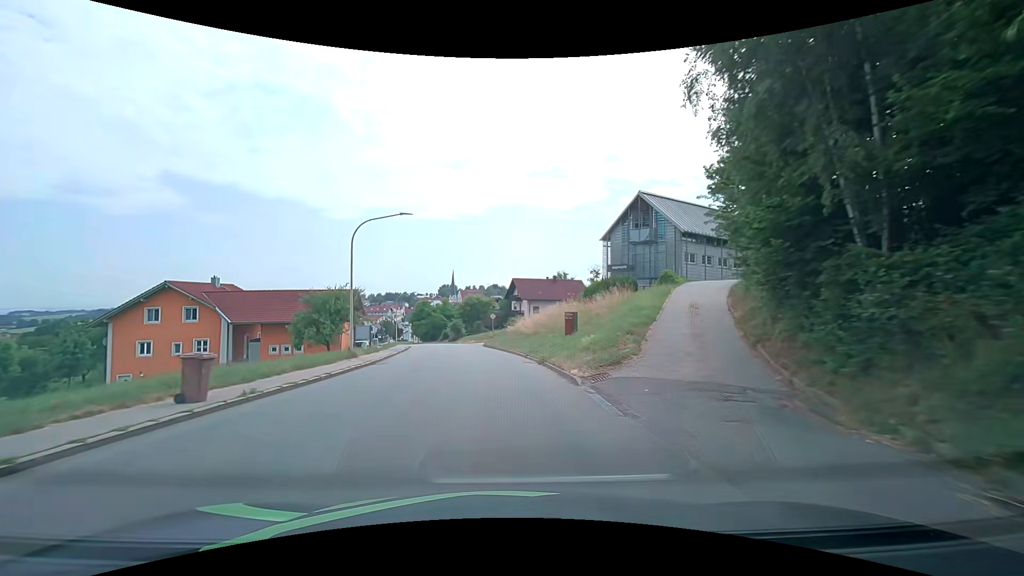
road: tertiary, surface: asphalt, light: Day
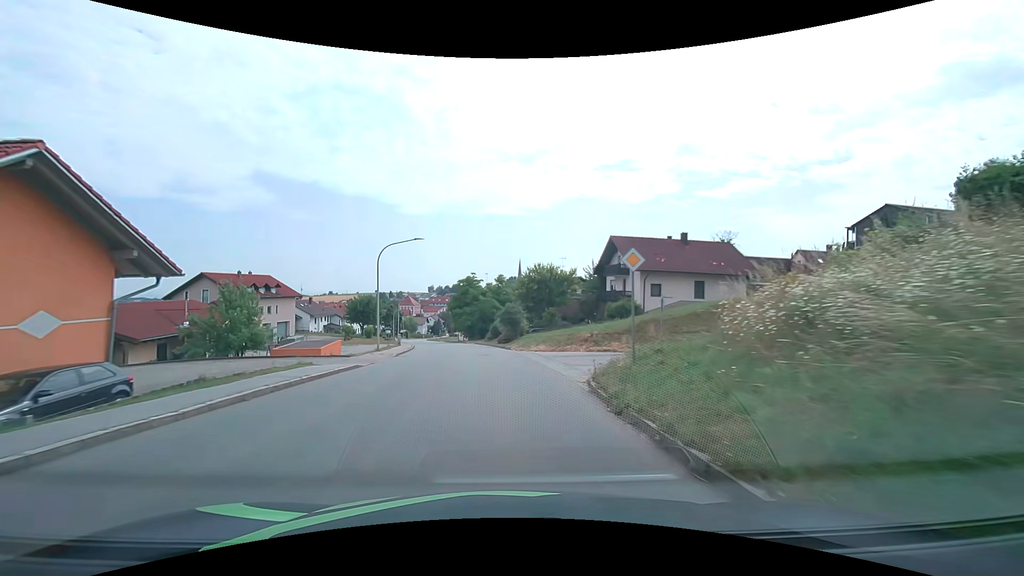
(-2.9, +38.2) m; -9°
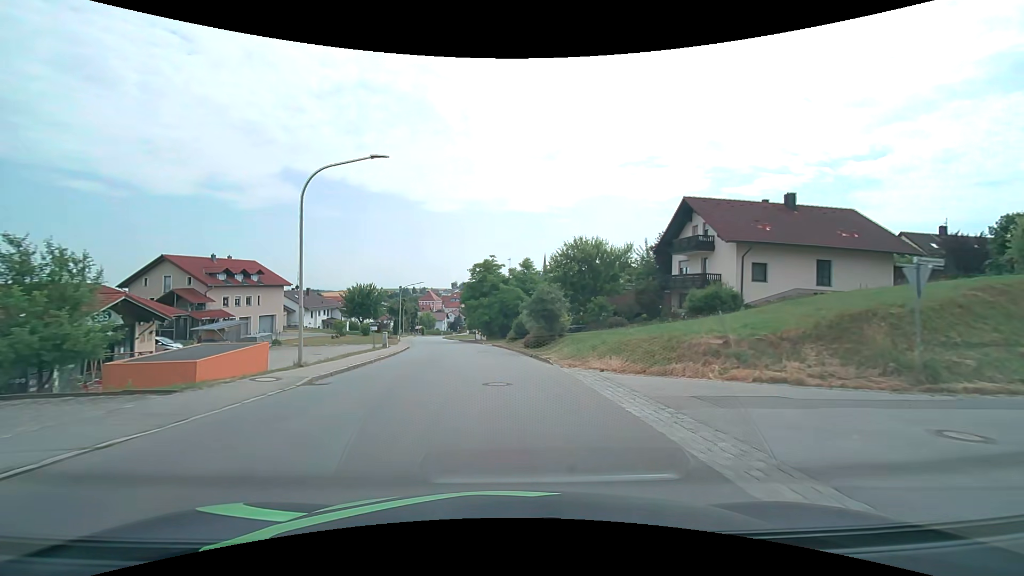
(-0.3, +15.4) m; -2°
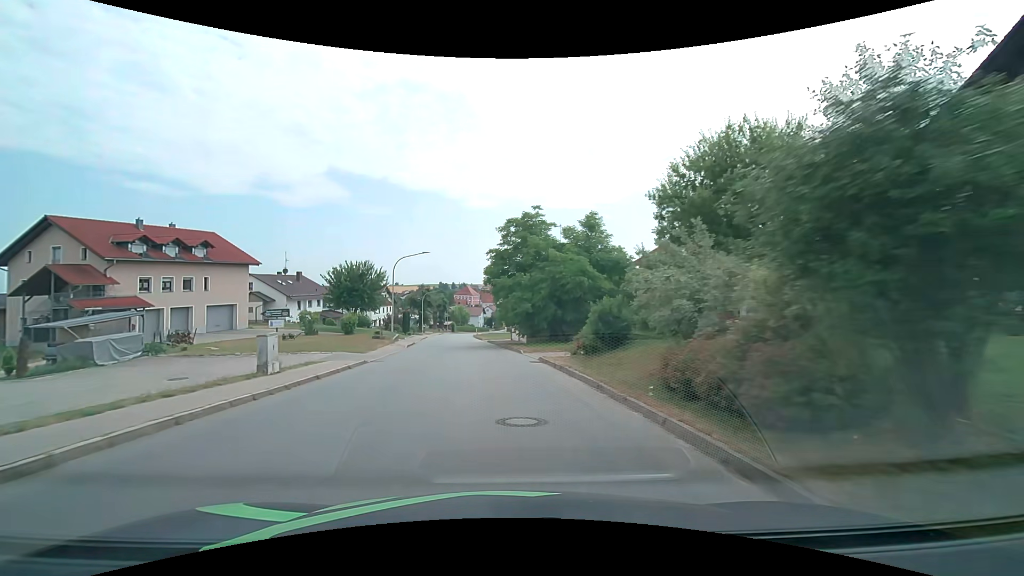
(-0.8, +22.9) m; -5°
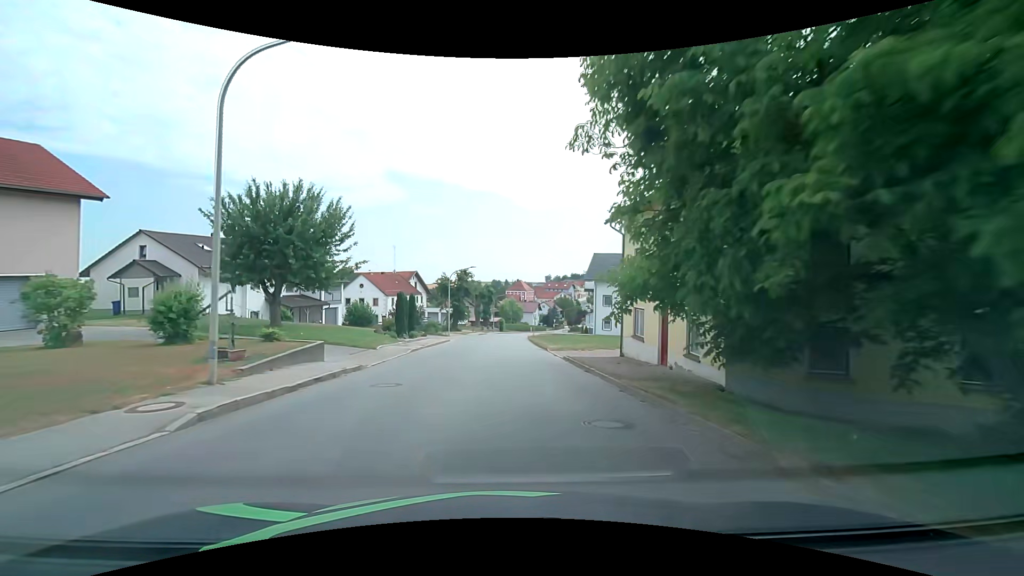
(-2.0, +30.3) m; -6°
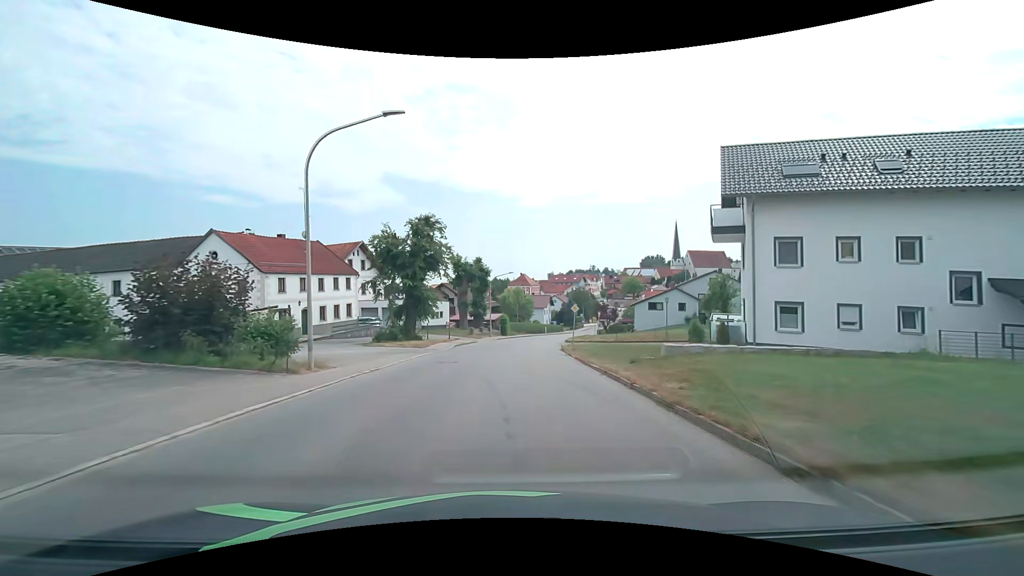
(-0.3, +38.0) m; 0°
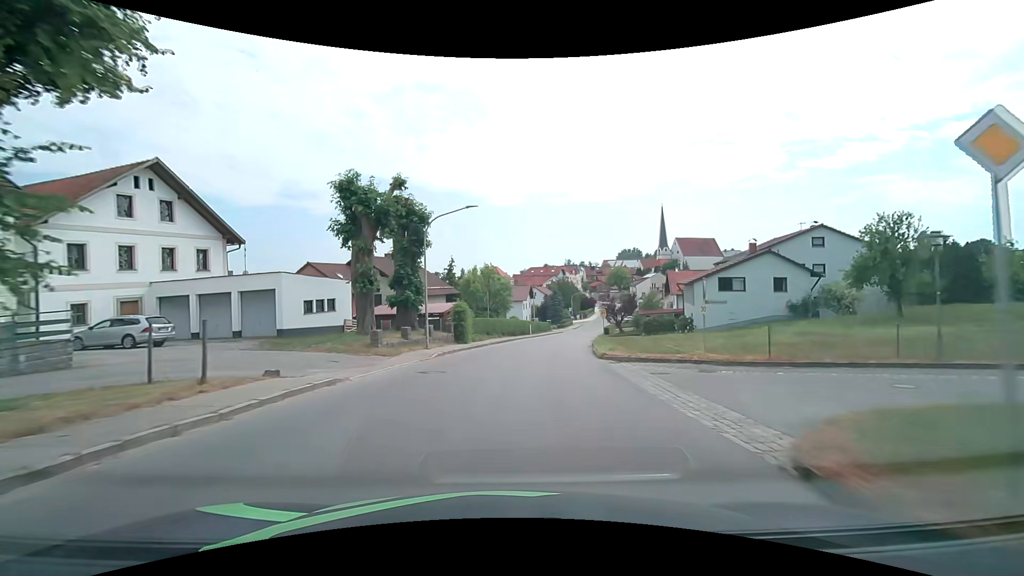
(+0.7, +30.4) m; +3°
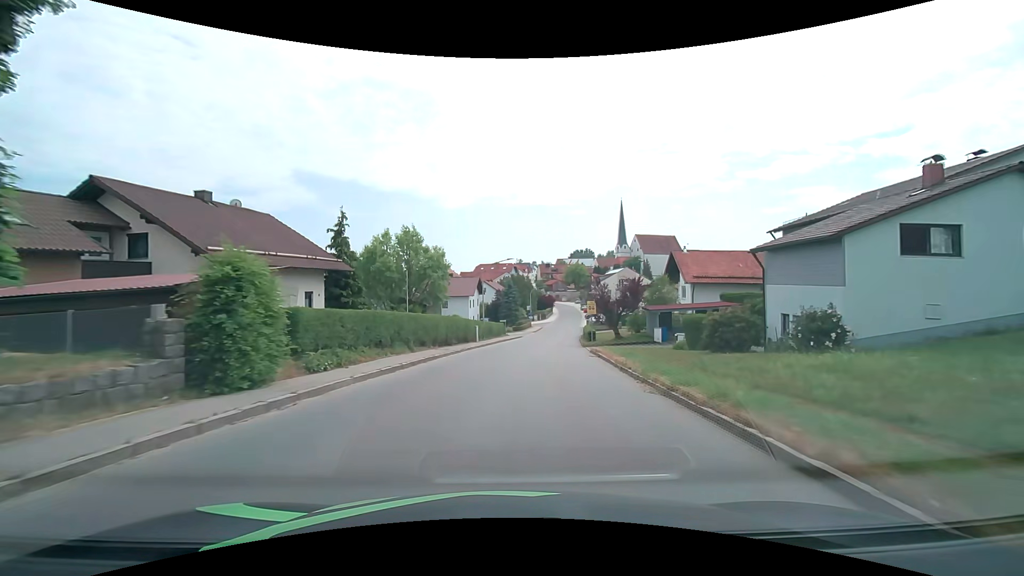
(+1.1, +22.8) m; +6°
(0, +10) (+1, +20) (+2, +30) (+3, +40) (+4, +50) (+6, +60) (+7, +70) (+9, +79) (+11, +89) (+12, +99) m
